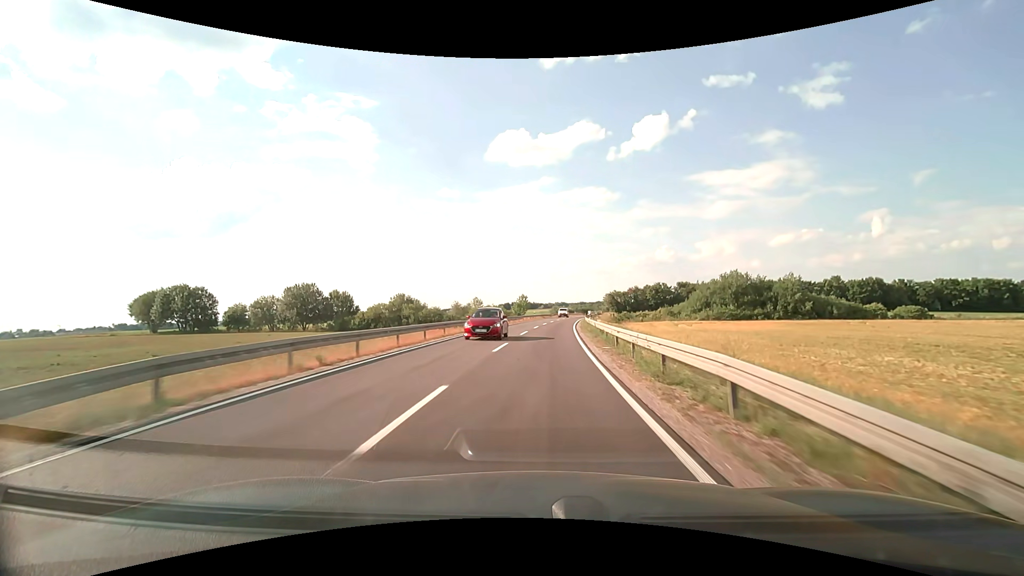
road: secondary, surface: asphalt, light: Day
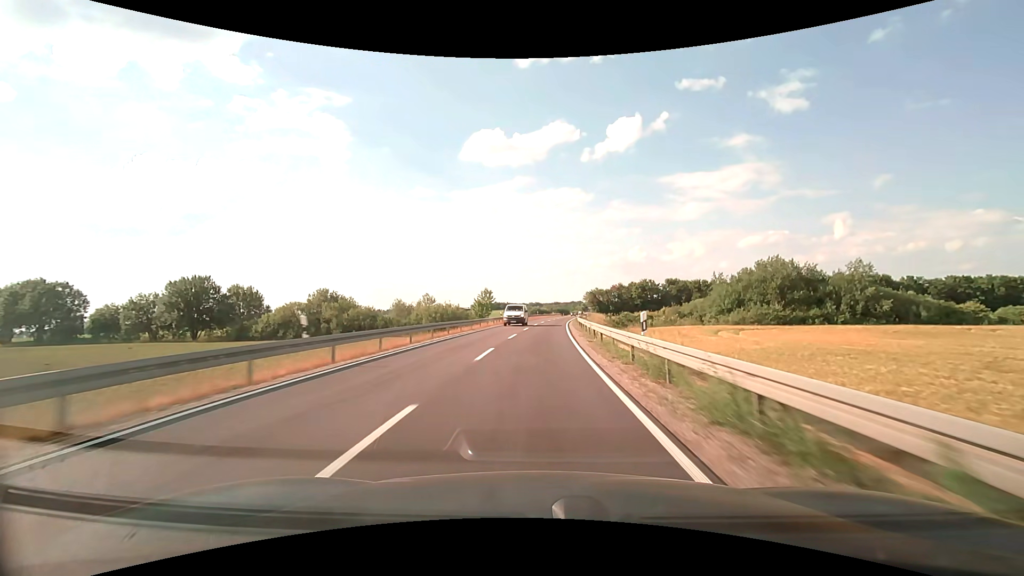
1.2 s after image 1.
(+0.7, +25.4) m; +3°
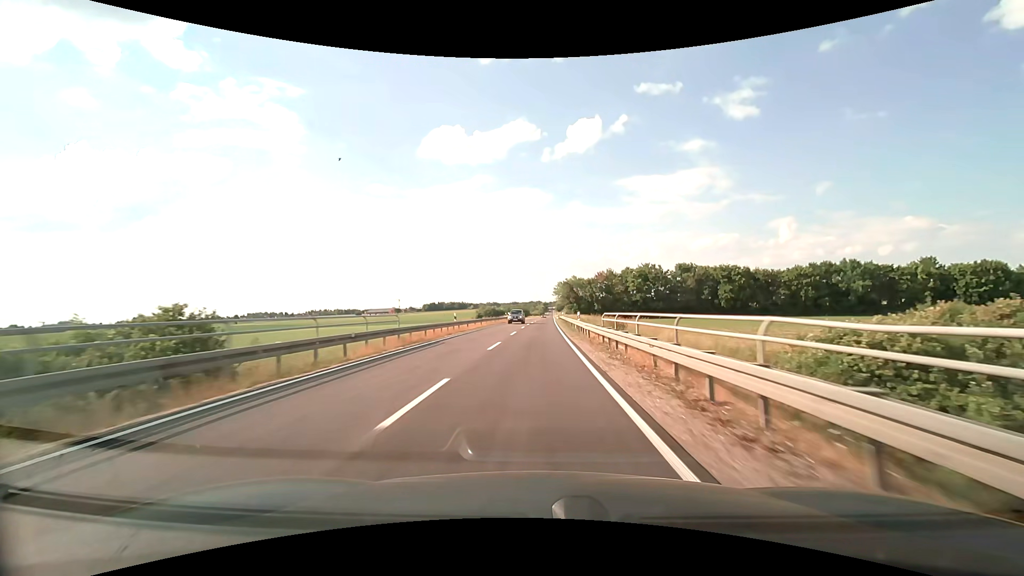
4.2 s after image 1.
(+2.8, +66.1) m; +5°
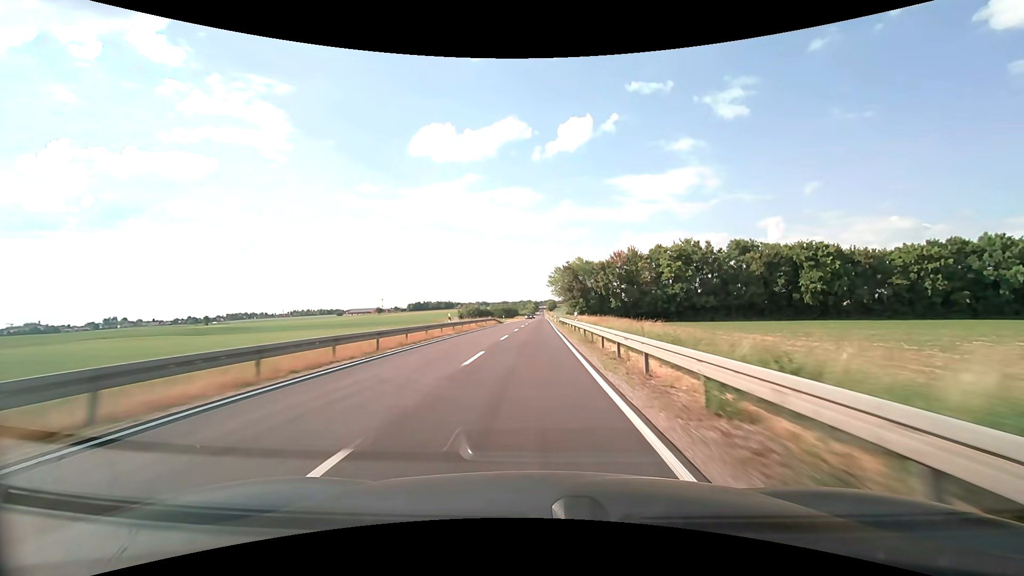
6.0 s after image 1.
(+0.6, +41.3) m; +1°
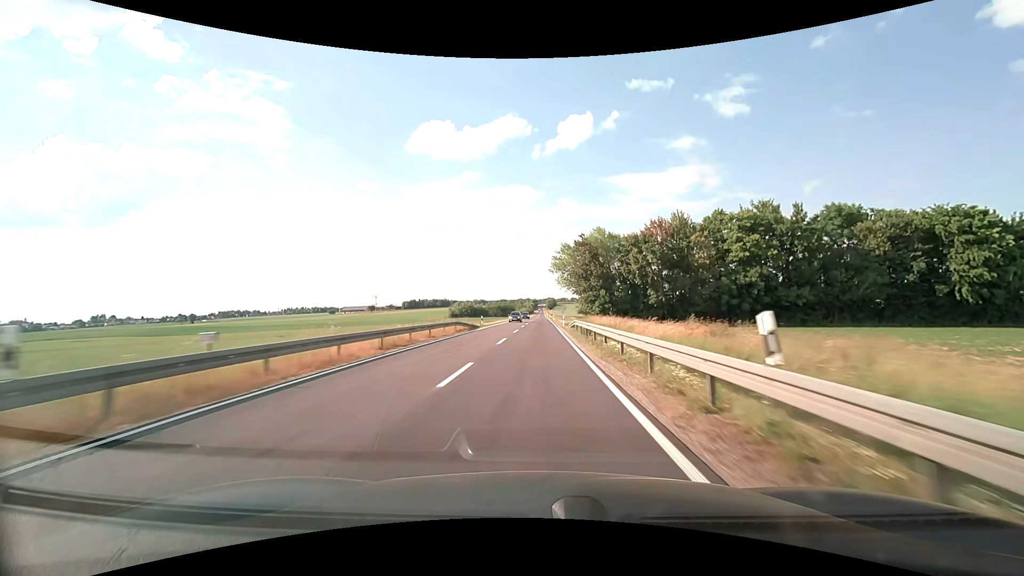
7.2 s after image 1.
(+0.1, +28.1) m; 0°
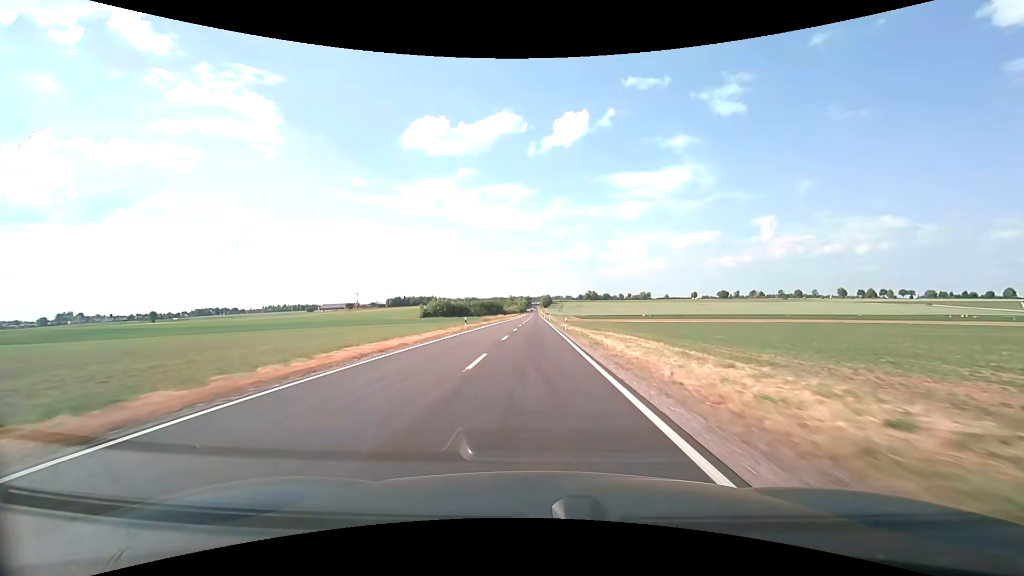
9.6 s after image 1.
(+0.2, +57.4) m; +1°
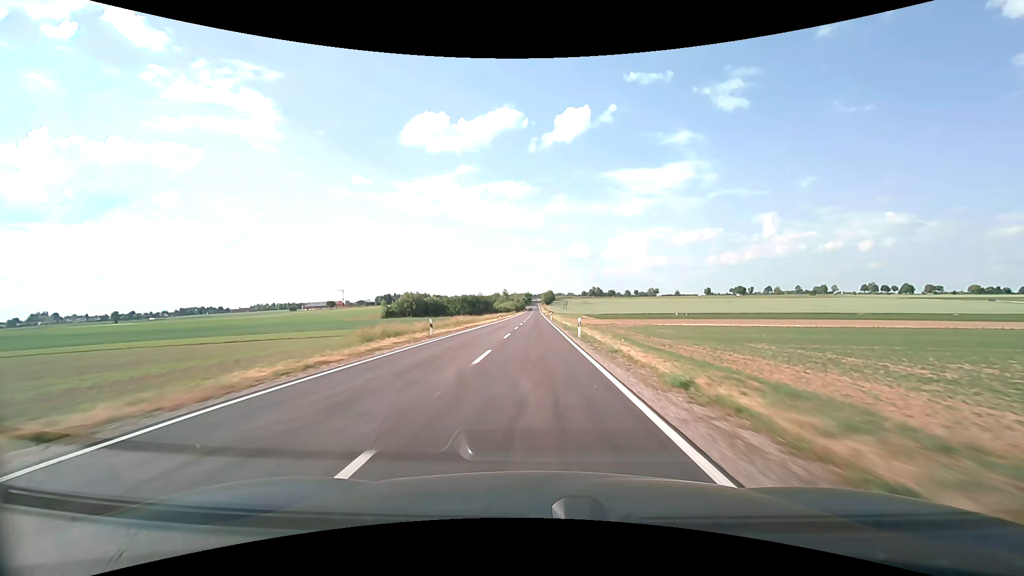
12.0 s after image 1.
(0.0, +59.1) m; 0°
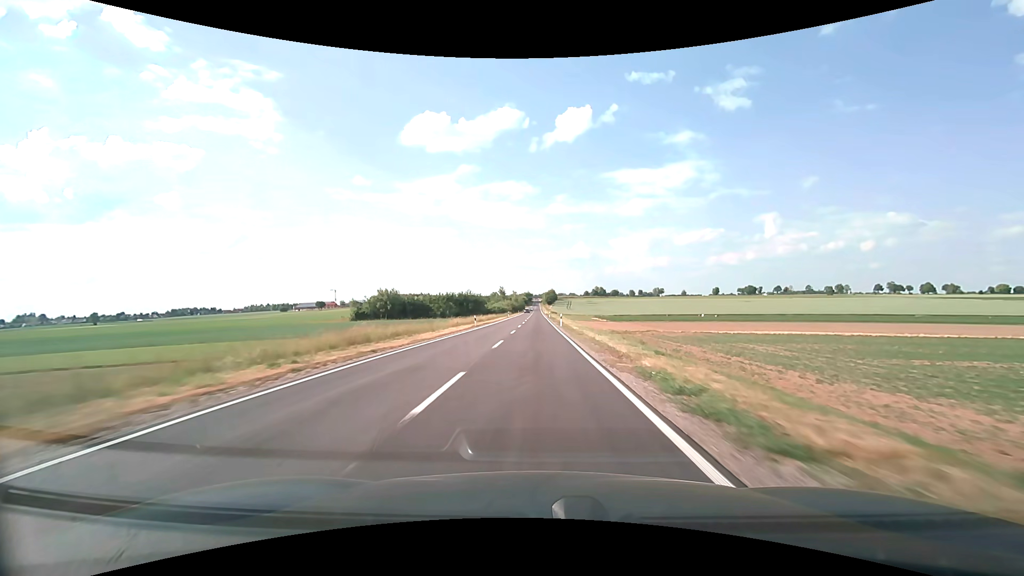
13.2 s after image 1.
(0.0, +30.2) m; 0°
(0, +10) (0, +20) (0, +30) (0, +40) (0, +50) (0, +60) (0, +70) (0, +80) (0, +90) (0, +100) m
